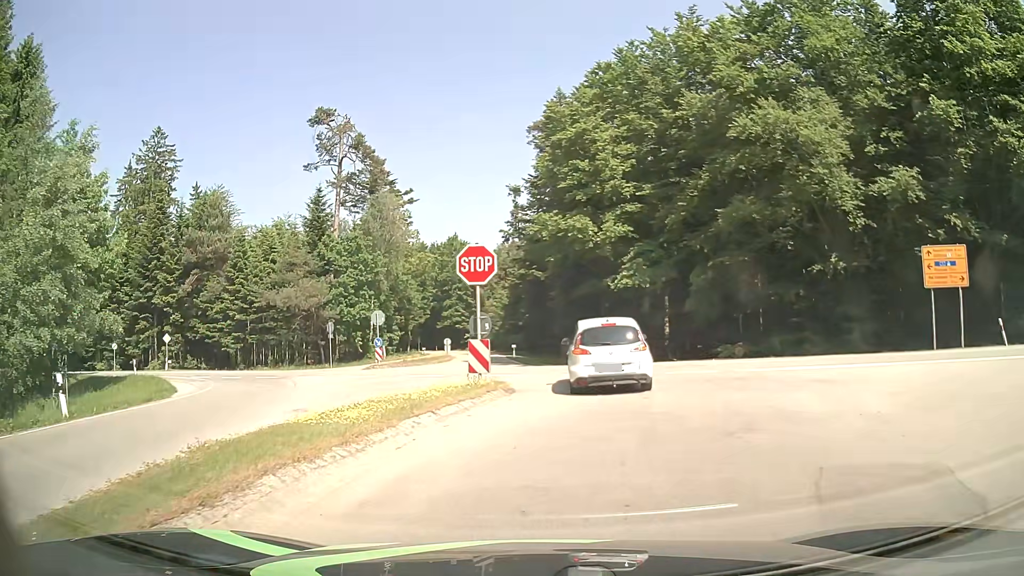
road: tertiary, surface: asphalt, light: Day
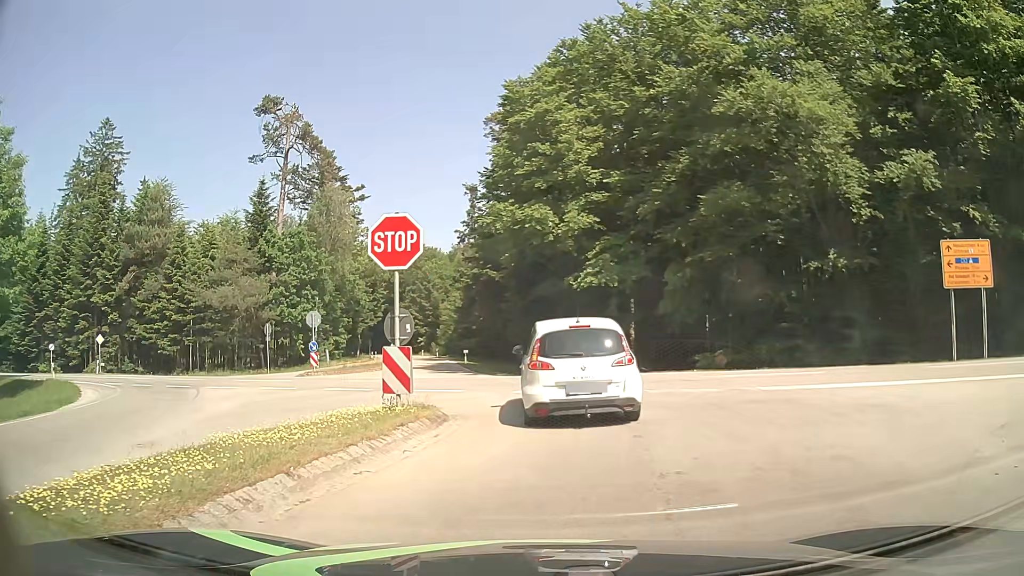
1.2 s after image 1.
(+0.1, +4.2) m; +4°
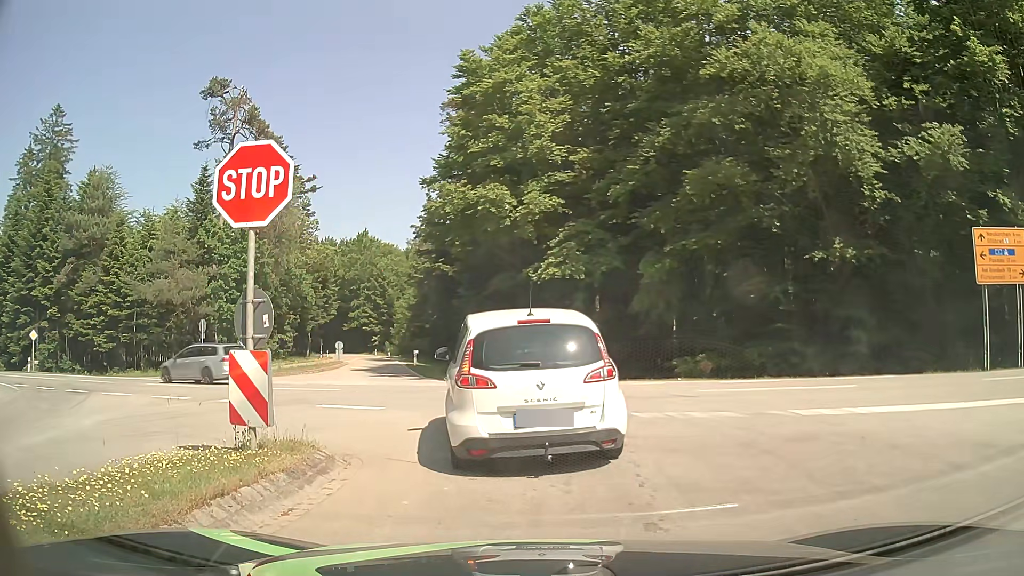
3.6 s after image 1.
(+0.1, +4.0) m; +2°
